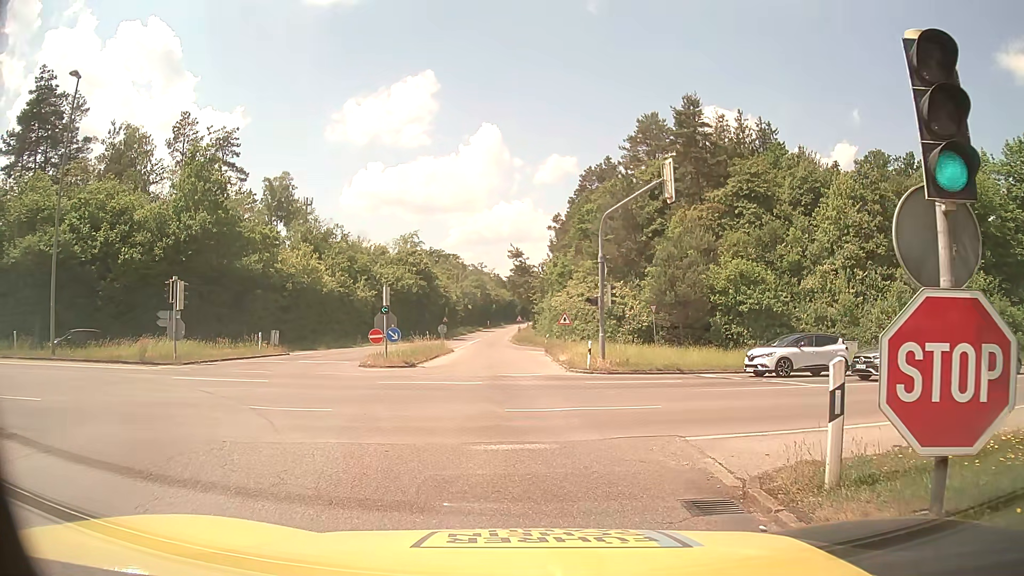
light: Day
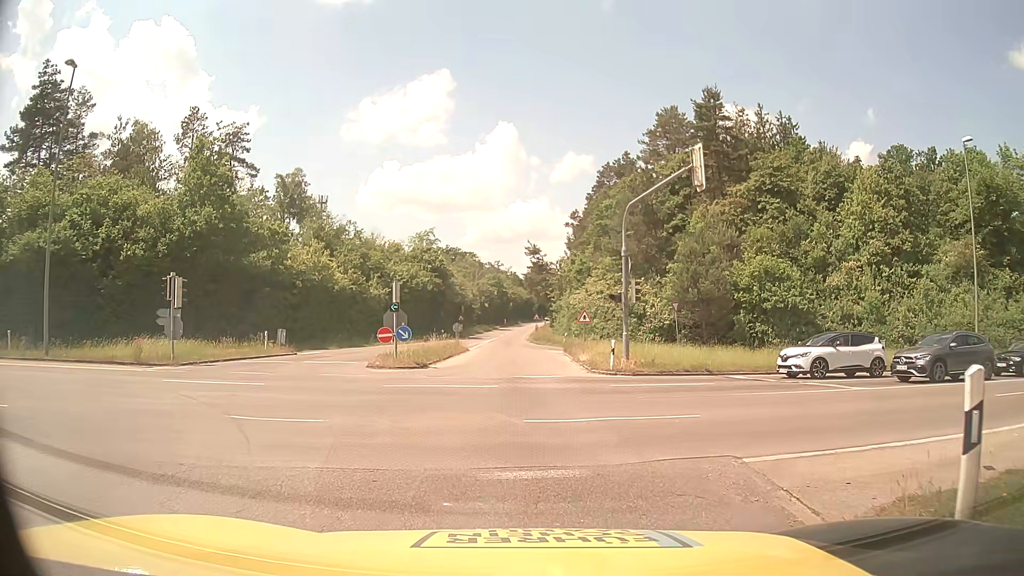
(0.0, +1.7) m; 0°
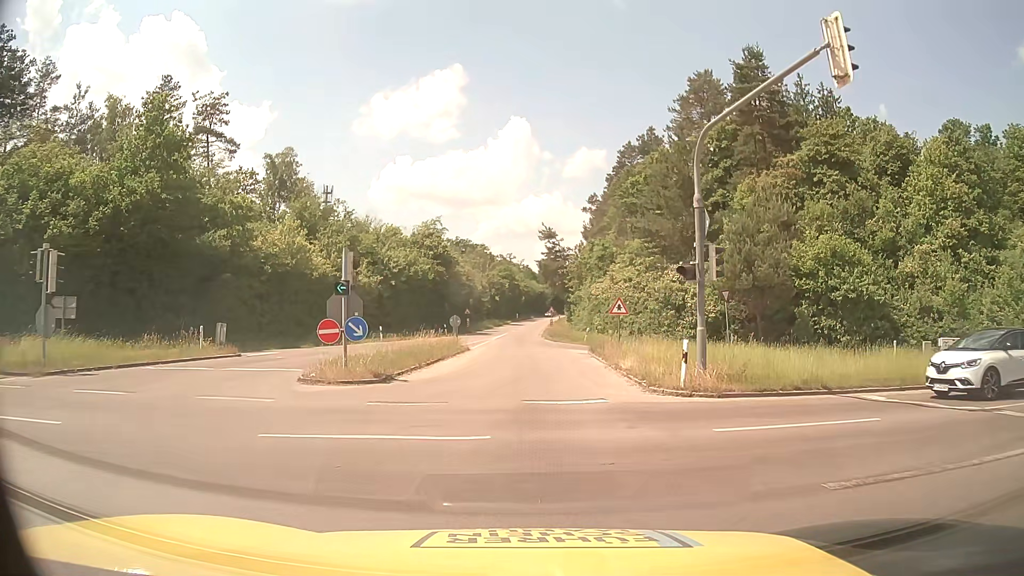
(-0.1, +9.3) m; -1°
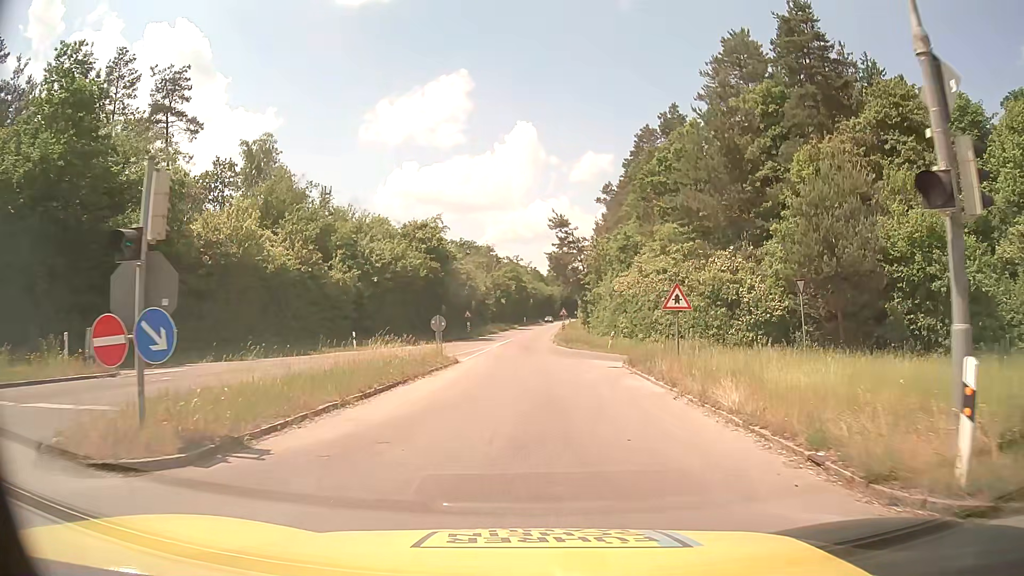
(-0.1, +10.0) m; -1°
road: tertiary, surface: asphalt
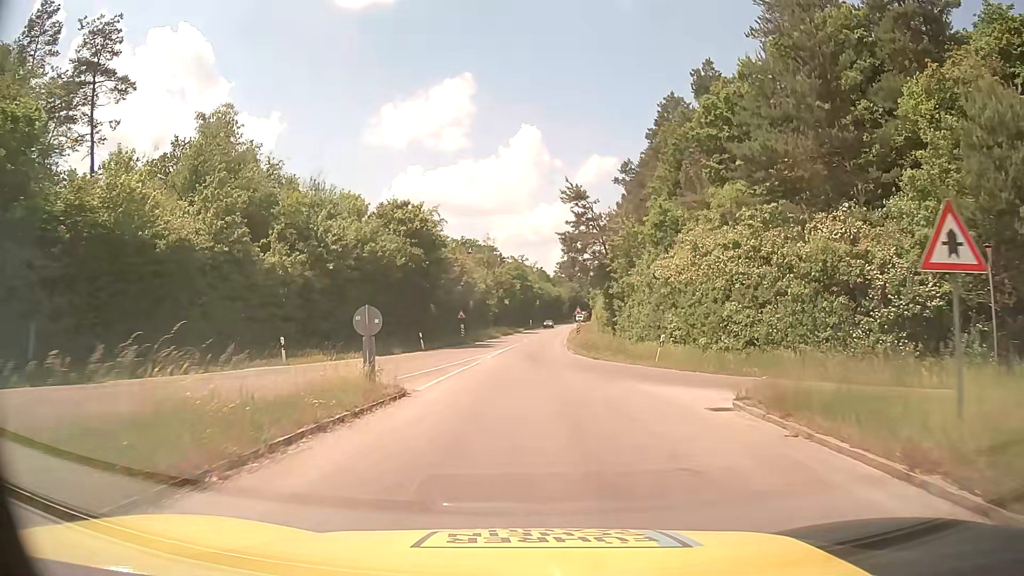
(-0.1, +12.8) m; -1°
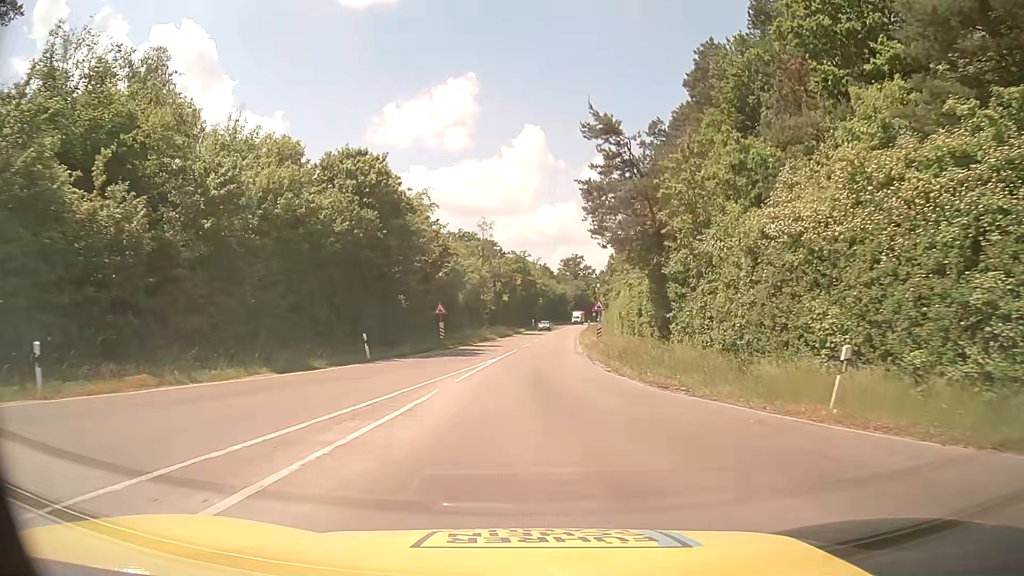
(0.0, +15.3) m; 0°
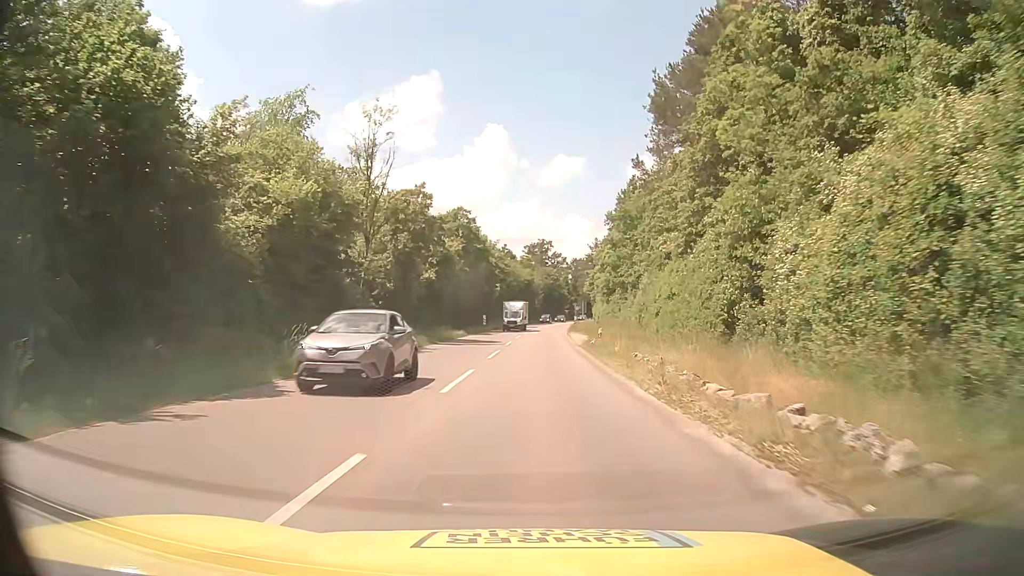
(+1.3, +45.7) m; +4°
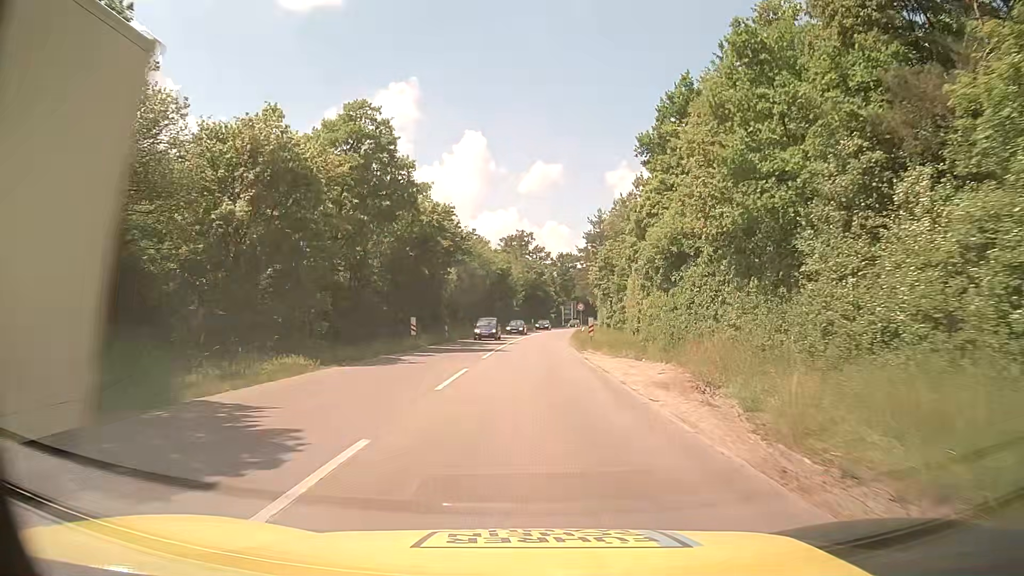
(+0.3, +35.1) m; +1°
(0, +10) (0, +20) (0, +30) (+1, +40) (+1, +50) (+2, +60) (+3, +70) (+4, +80) (+5, +90) (+6, +100) m
